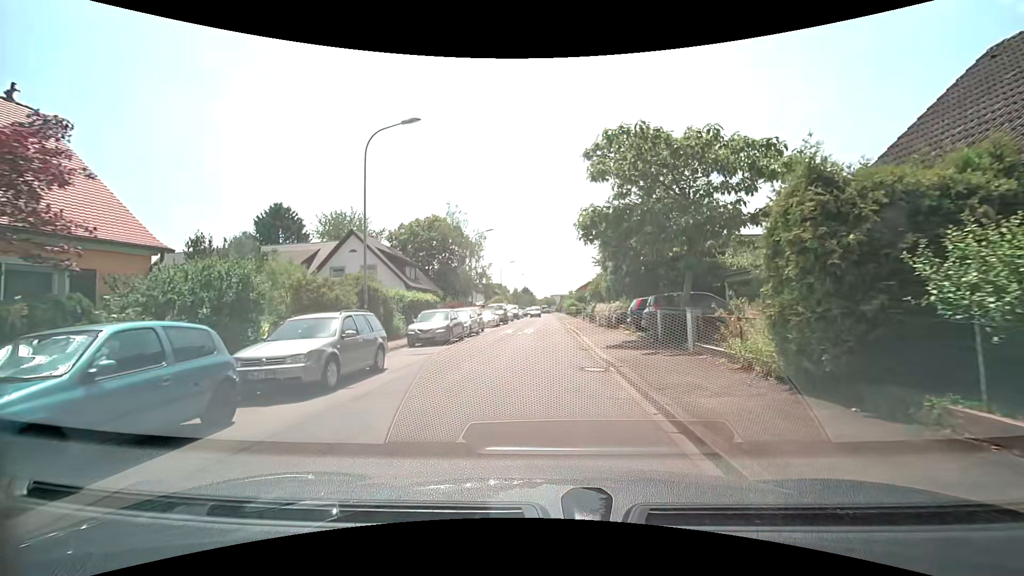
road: residential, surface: asphalt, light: Day
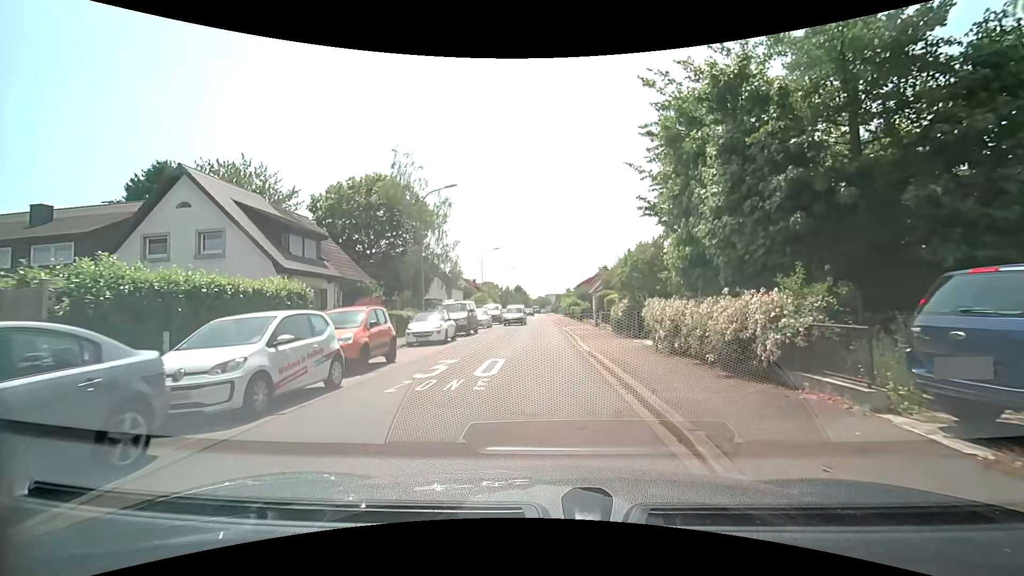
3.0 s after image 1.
(+0.1, +18.0) m; 0°
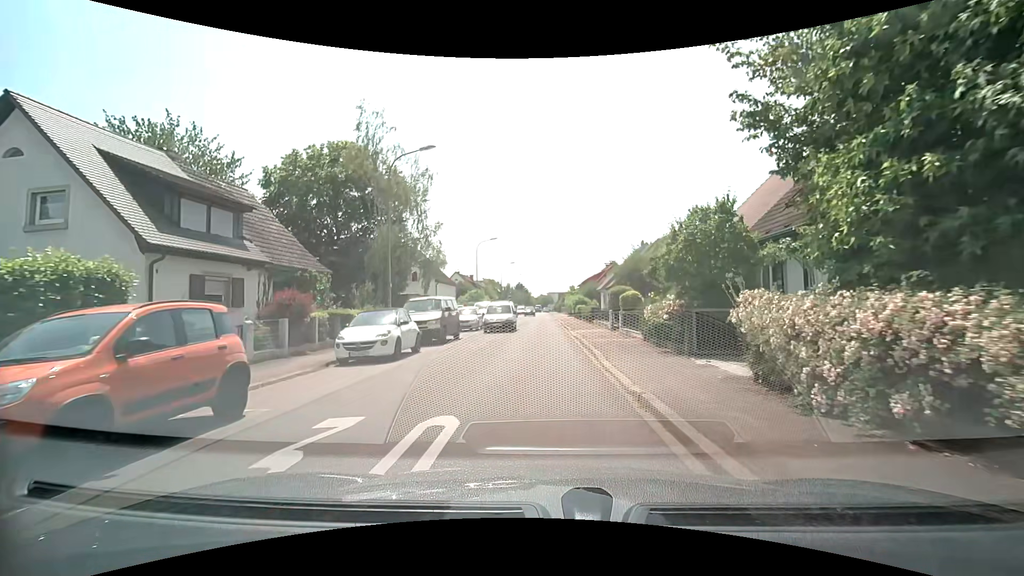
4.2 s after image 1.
(0.0, +7.3) m; -1°
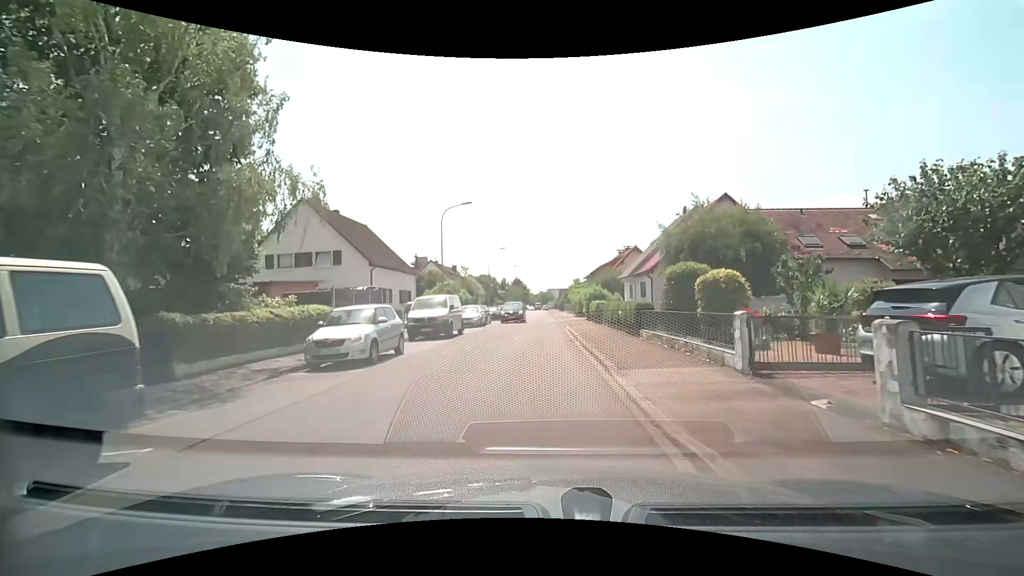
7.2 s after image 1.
(+0.2, +18.4) m; +1°
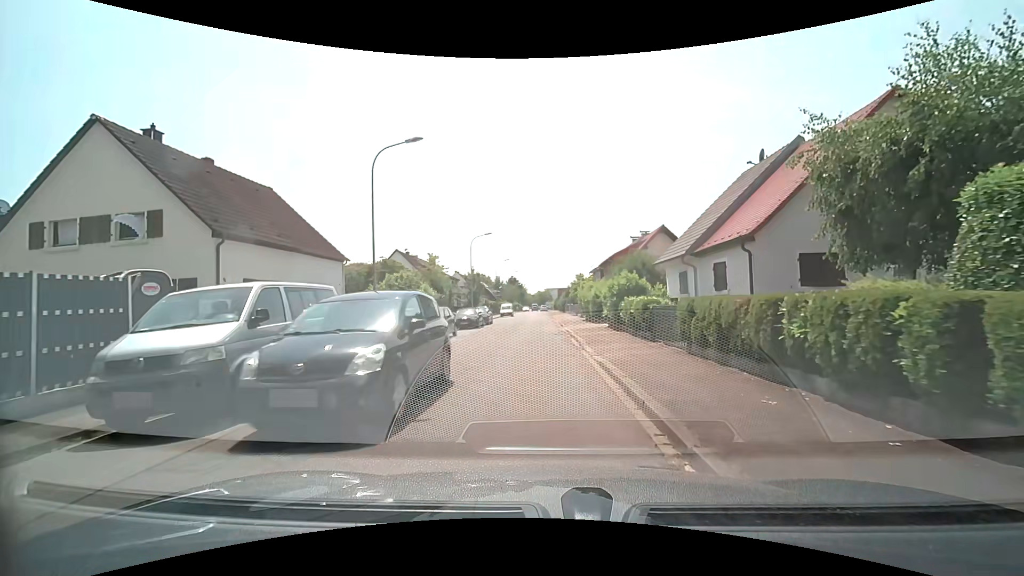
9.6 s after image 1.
(0.0, +14.9) m; 0°
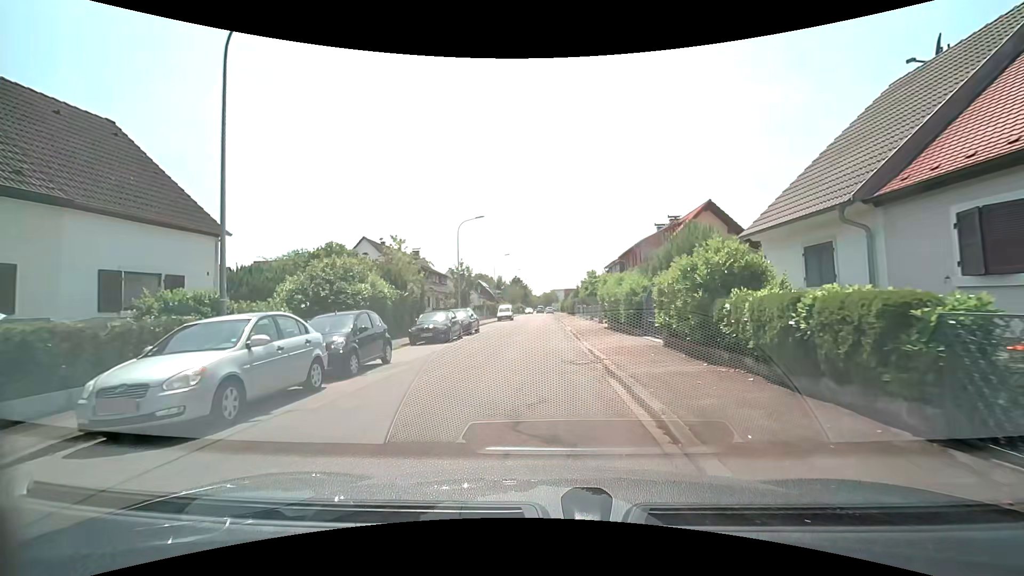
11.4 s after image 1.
(0.0, +11.1) m; -1°
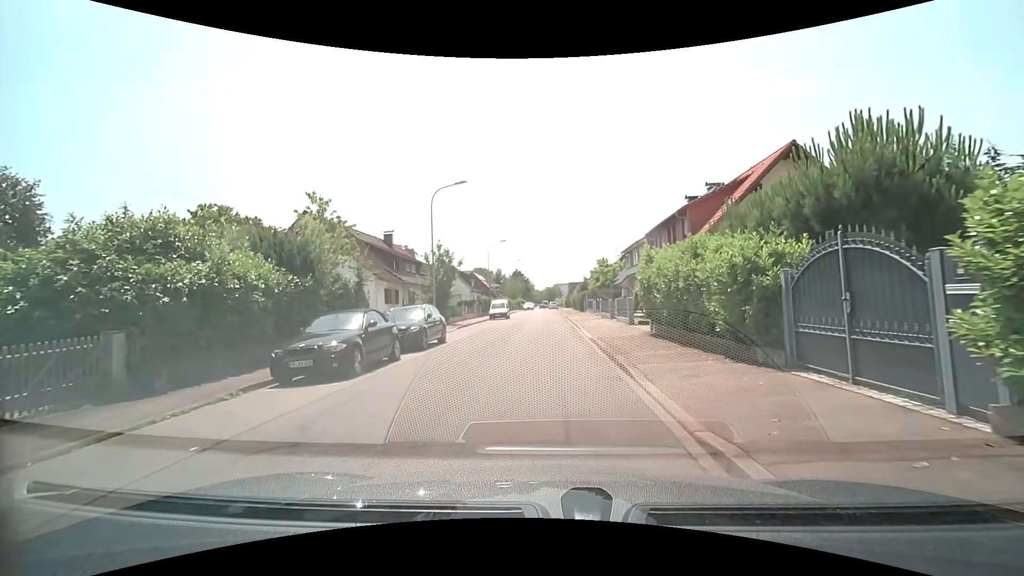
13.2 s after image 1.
(-0.1, +10.8) m; 0°
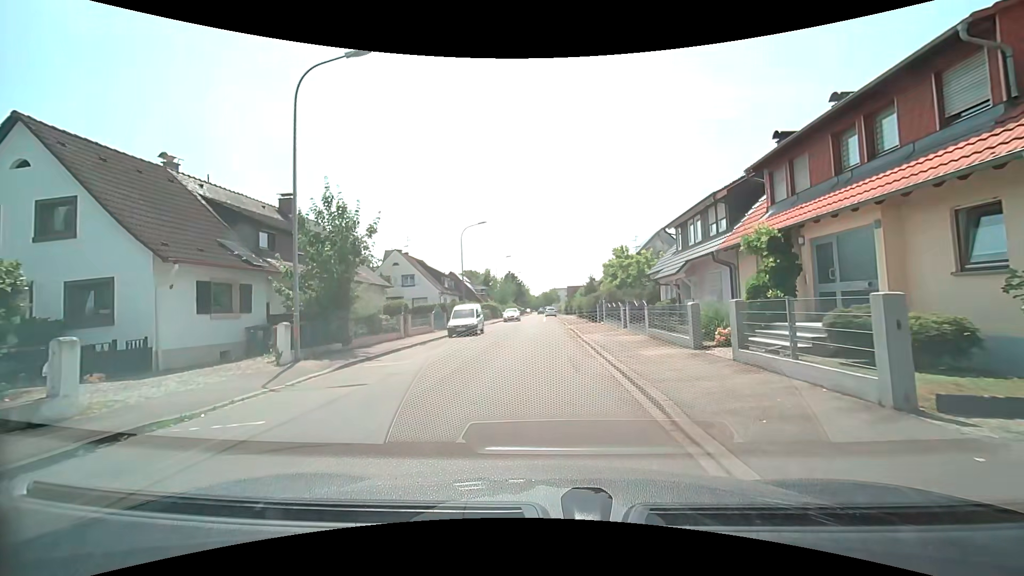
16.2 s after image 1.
(0.0, +17.5) m; +1°
(0, +10) (0, +20) (0, +30) (-1, +40) (-1, +50) (-2, +60) (-3, +70) (-3, +80) (-3, +90) (-3, +100) m
